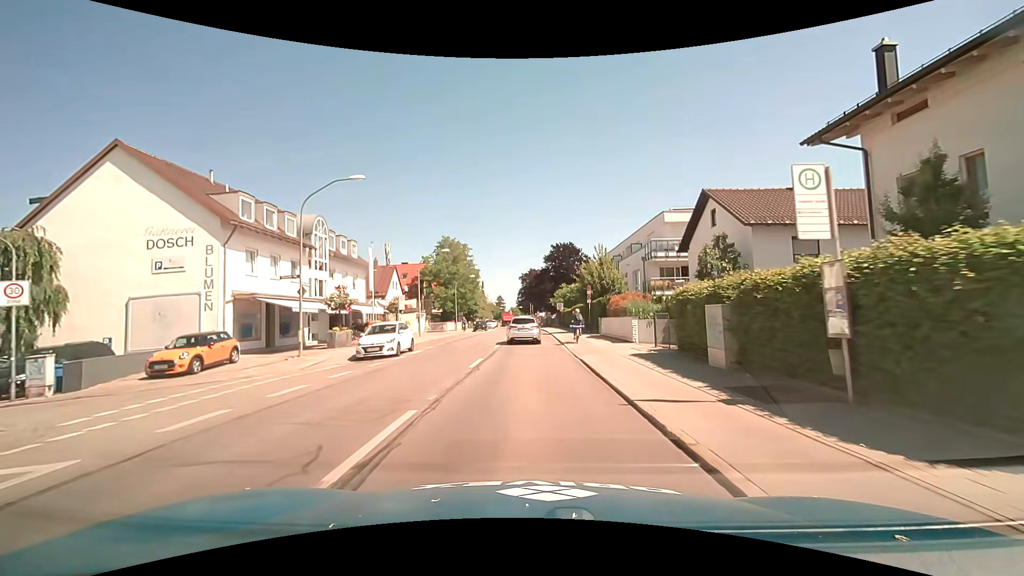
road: secondary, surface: asphalt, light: Day
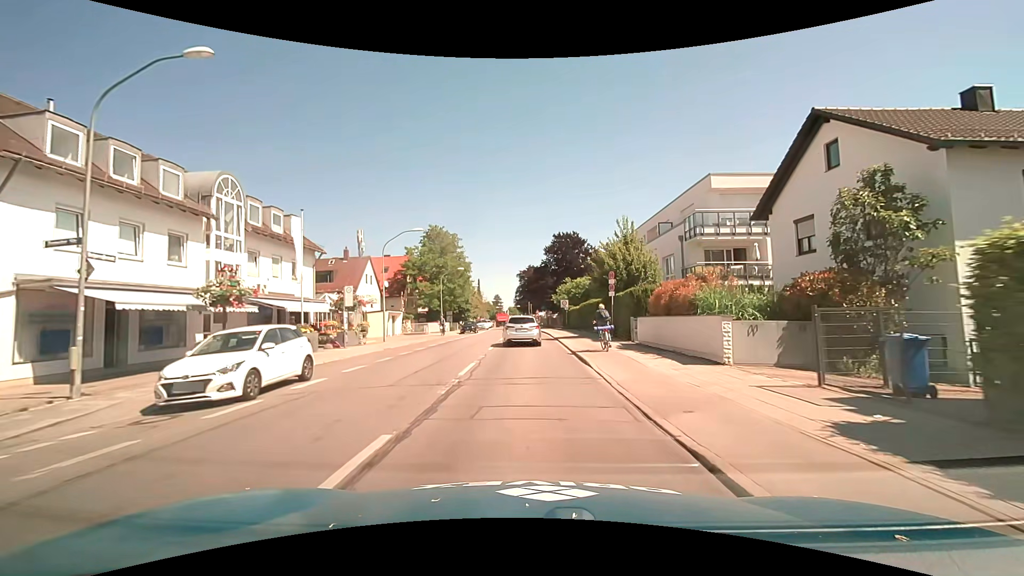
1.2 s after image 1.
(+0.1, +11.1) m; 0°
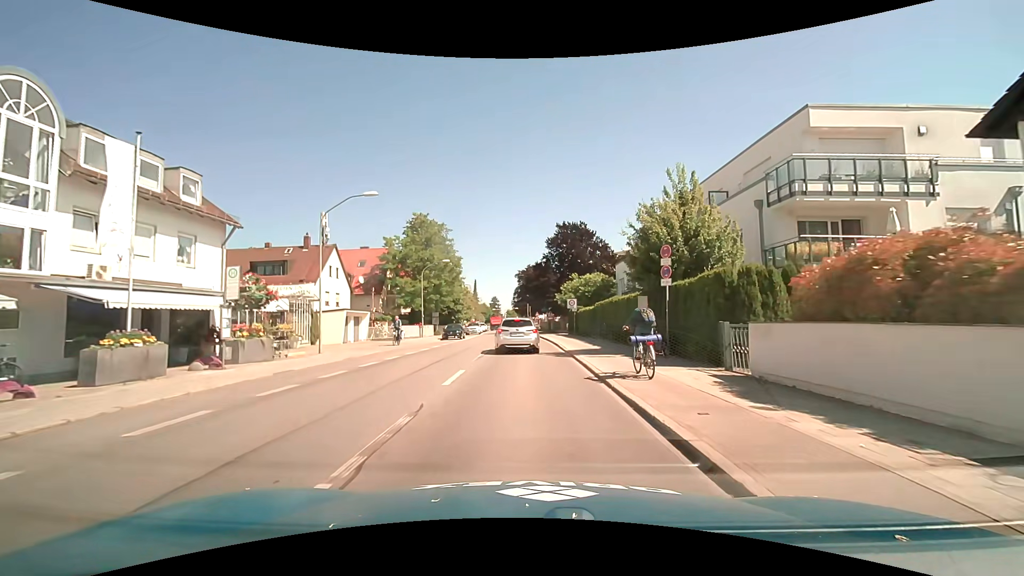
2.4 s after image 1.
(0.0, +10.8) m; 0°
